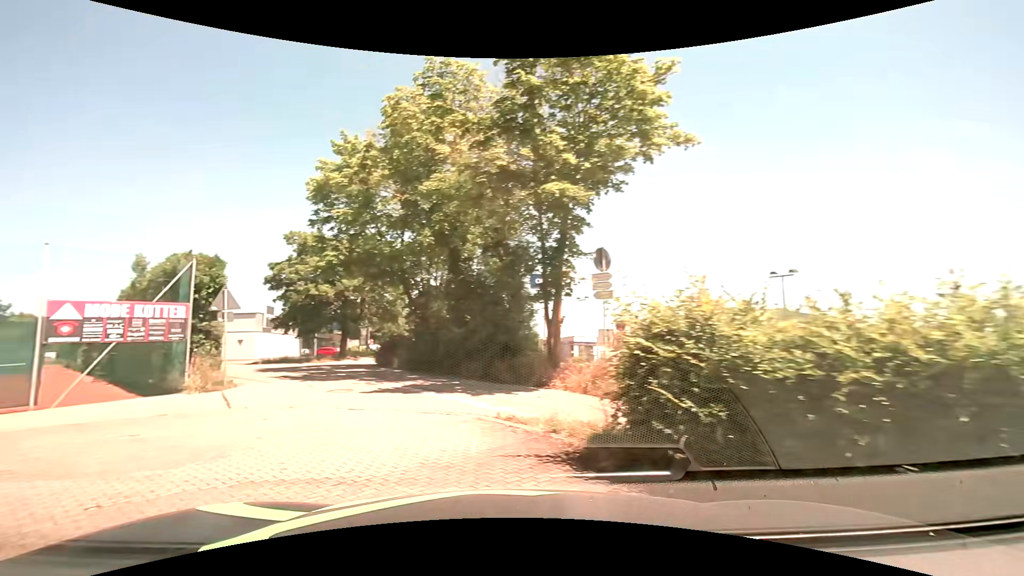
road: residential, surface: asphalt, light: Day
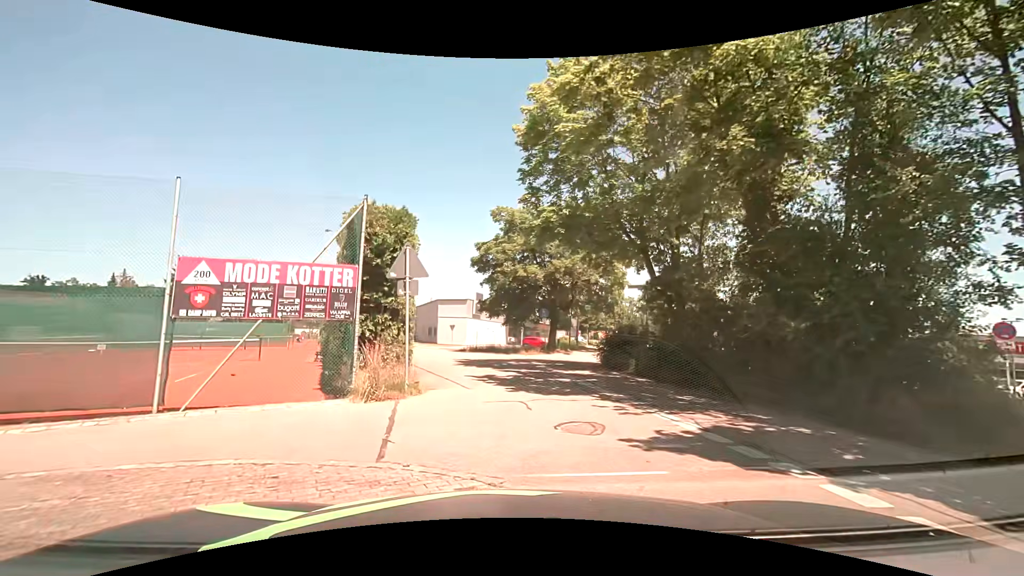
(-1.8, +6.8) m; -21°
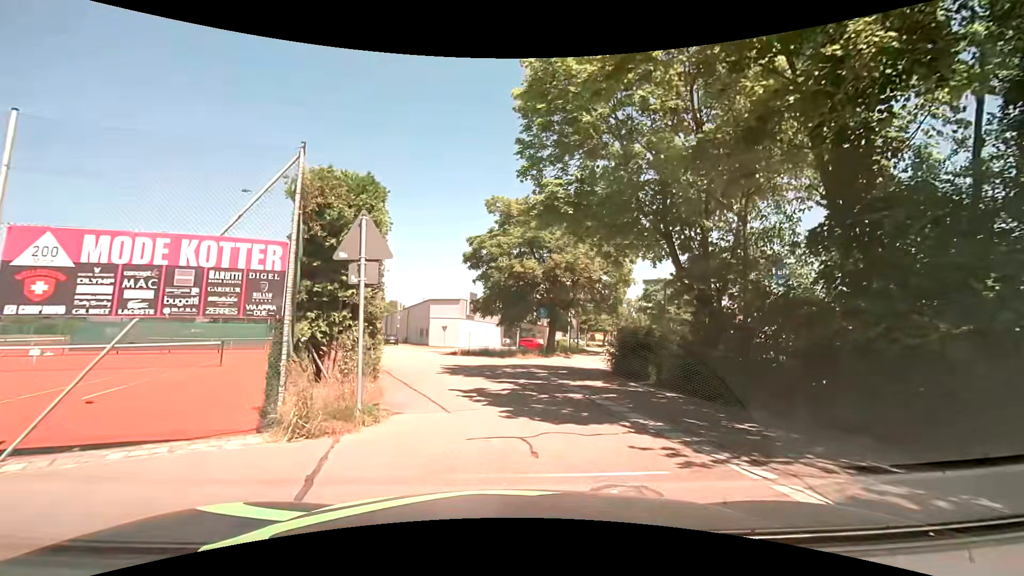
(0.0, +2.9) m; +3°
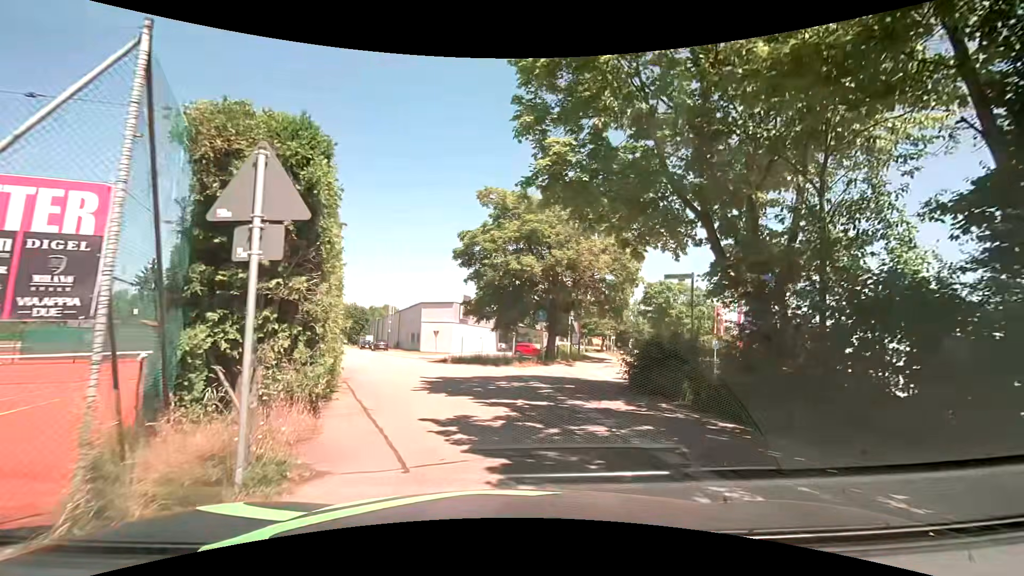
(-0.1, +2.9) m; +2°
